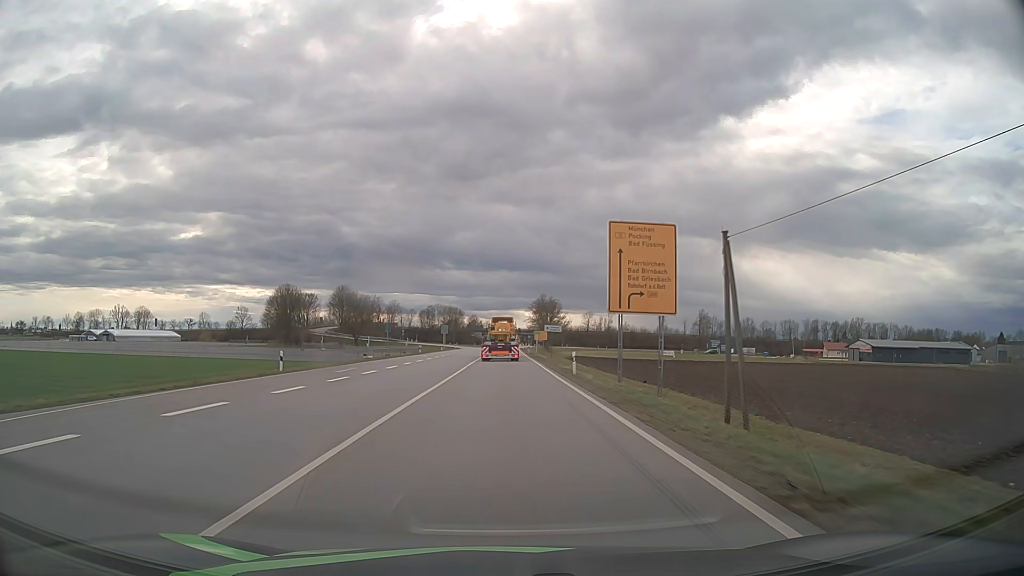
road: primary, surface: asphalt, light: Day
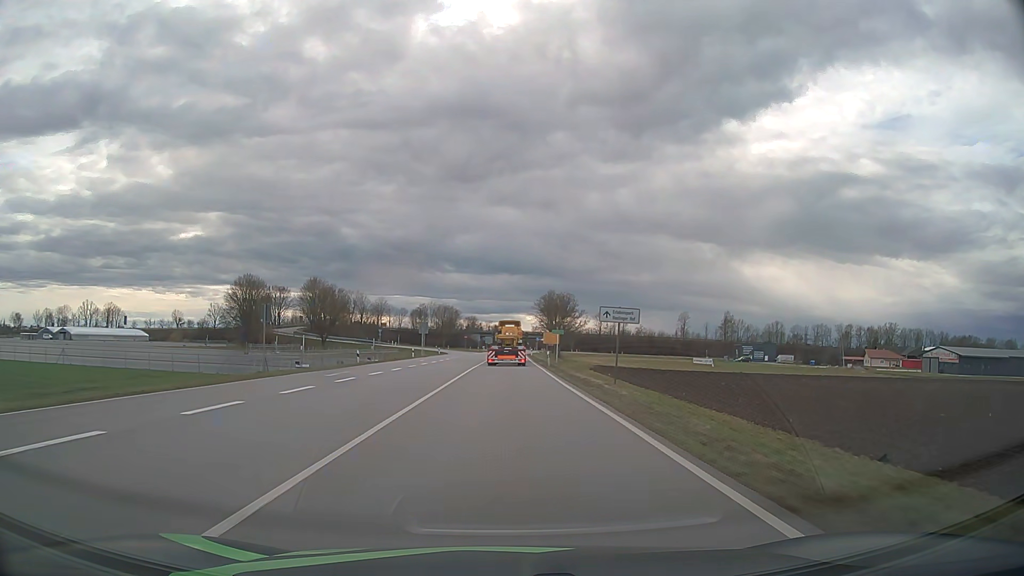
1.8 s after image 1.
(-0.1, +35.6) m; 0°
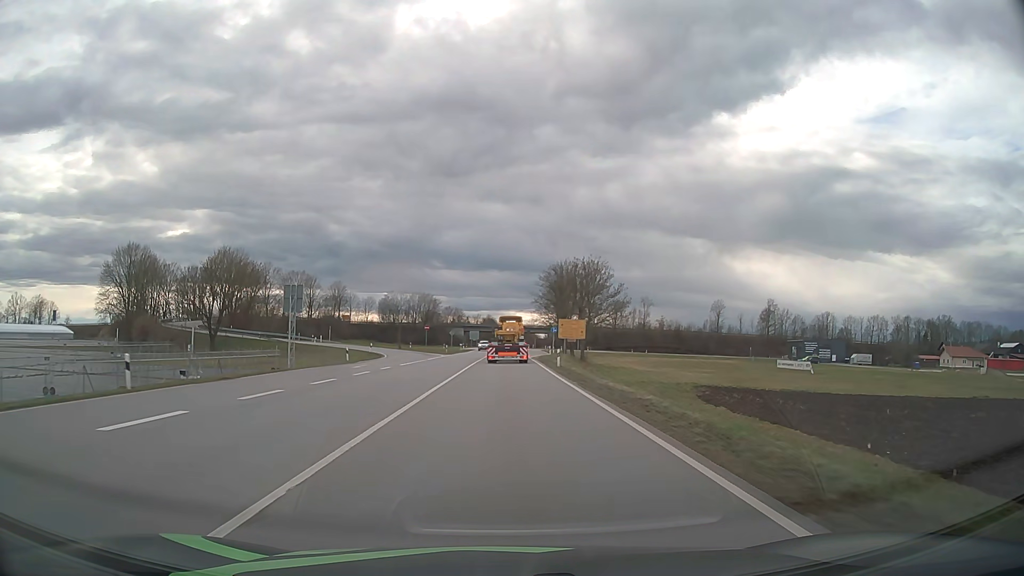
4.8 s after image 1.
(+0.2, +57.3) m; +1°
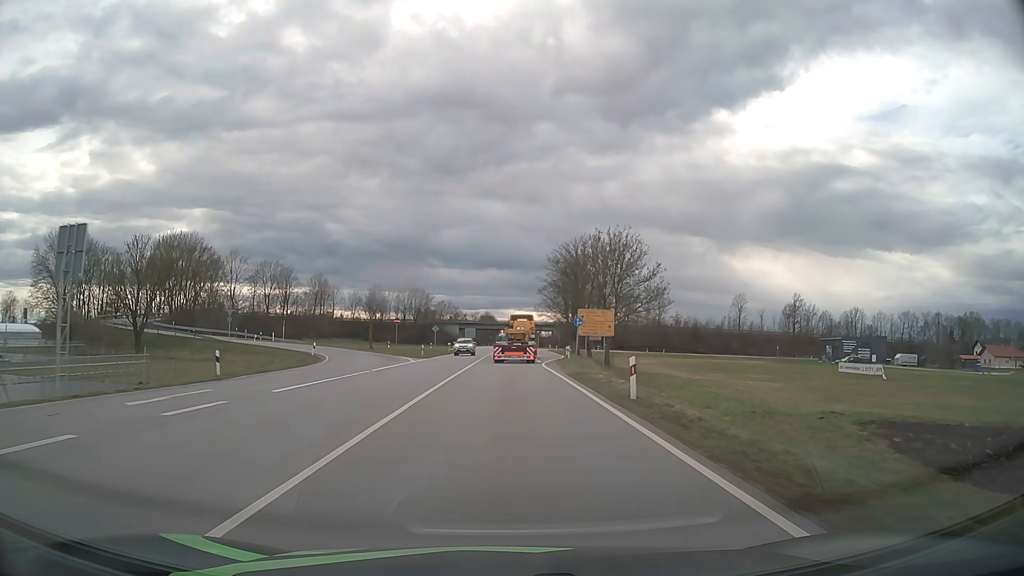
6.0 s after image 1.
(0.0, +22.1) m; 0°
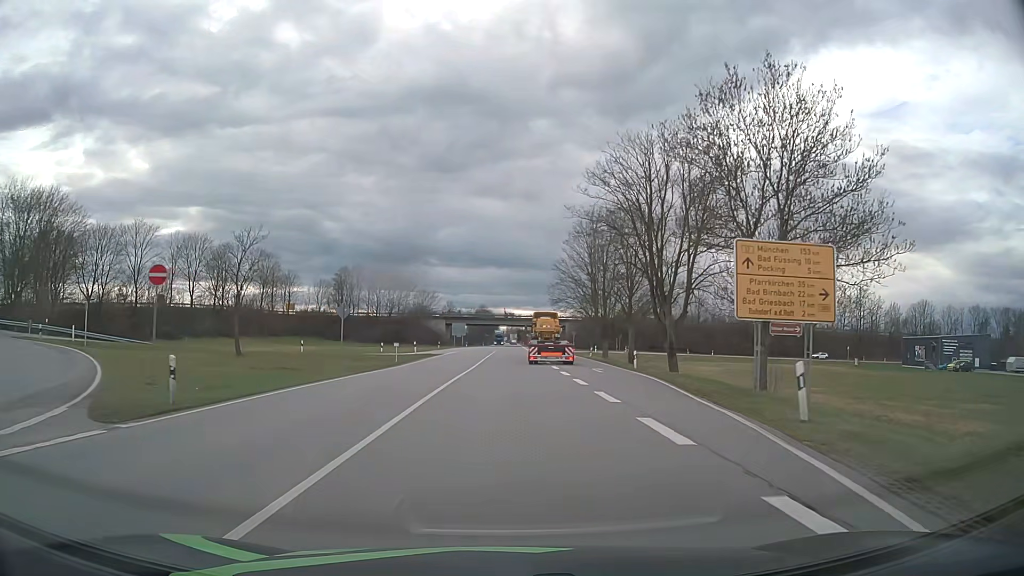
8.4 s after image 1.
(0.0, +41.9) m; 0°
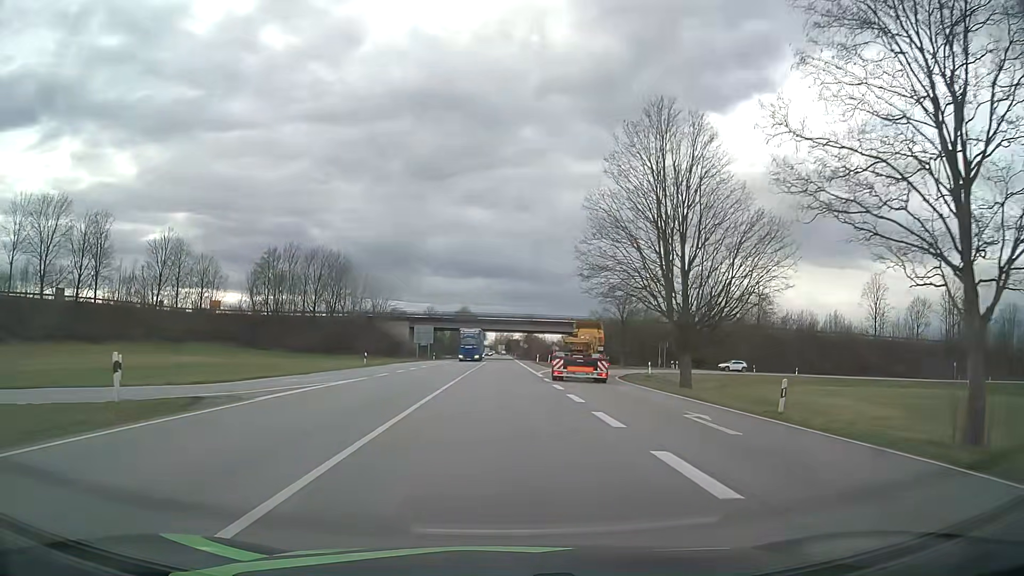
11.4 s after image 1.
(+0.5, +44.1) m; +1°
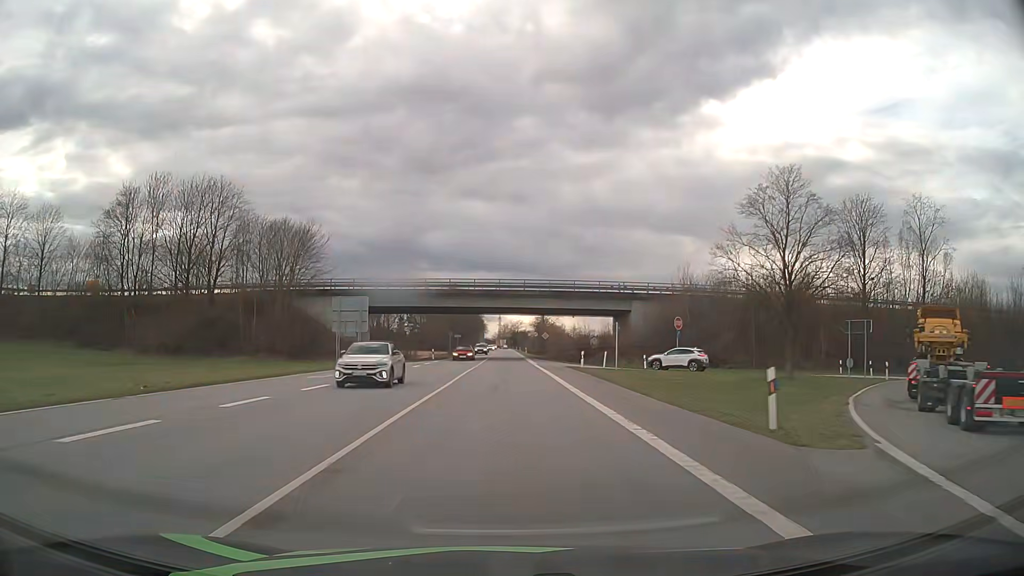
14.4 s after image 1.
(-0.1, +49.6) m; 0°
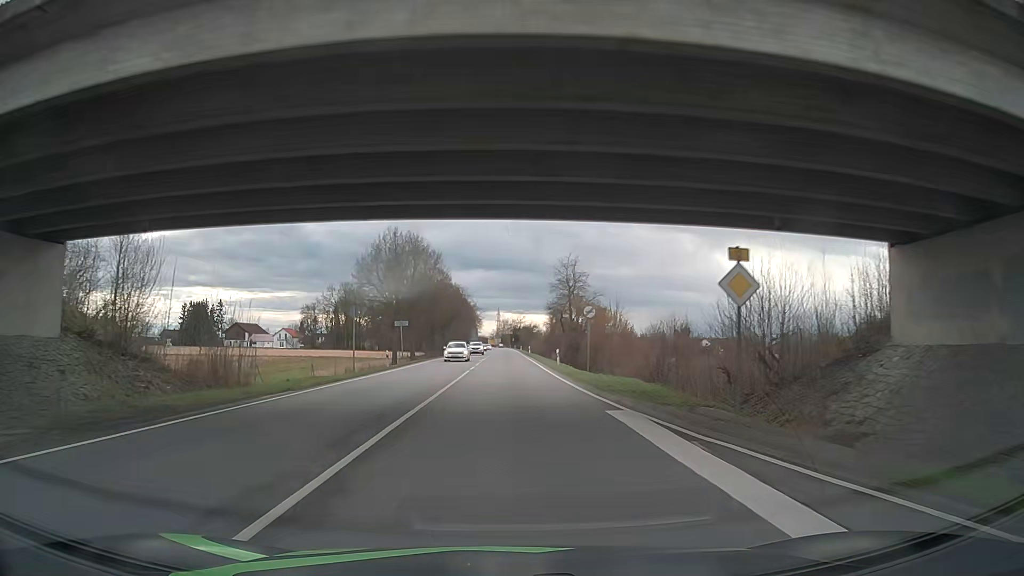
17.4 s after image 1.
(0.0, +59.3) m; 0°
(0, +10) (0, +20) (0, +30) (0, +40) (0, +50) (0, +60) (0, +70) (0, +80) (0, +90) (0, +100) m
